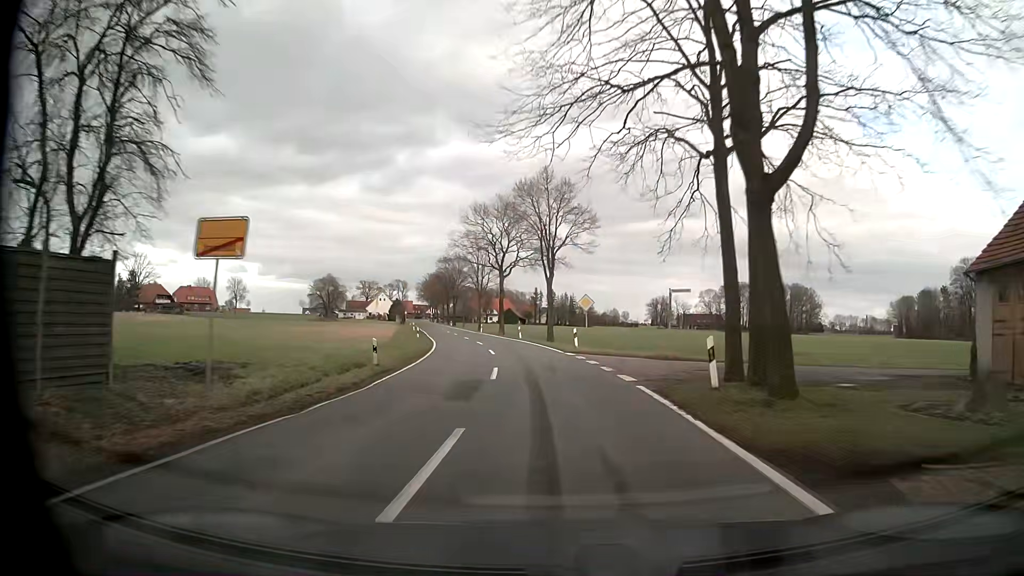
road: tertiary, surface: asphalt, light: Day
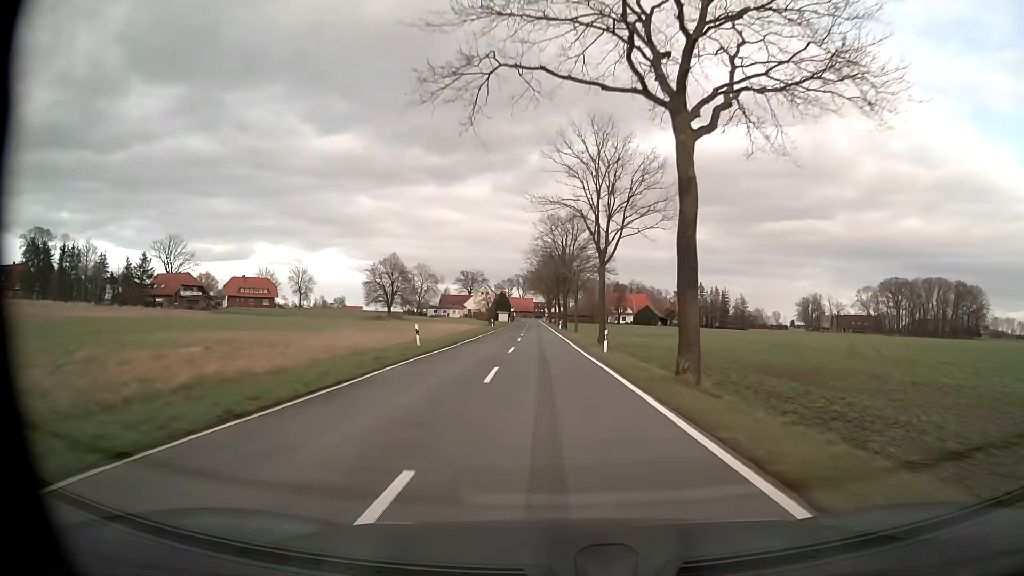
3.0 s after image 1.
(-4.6, +51.2) m; -10°
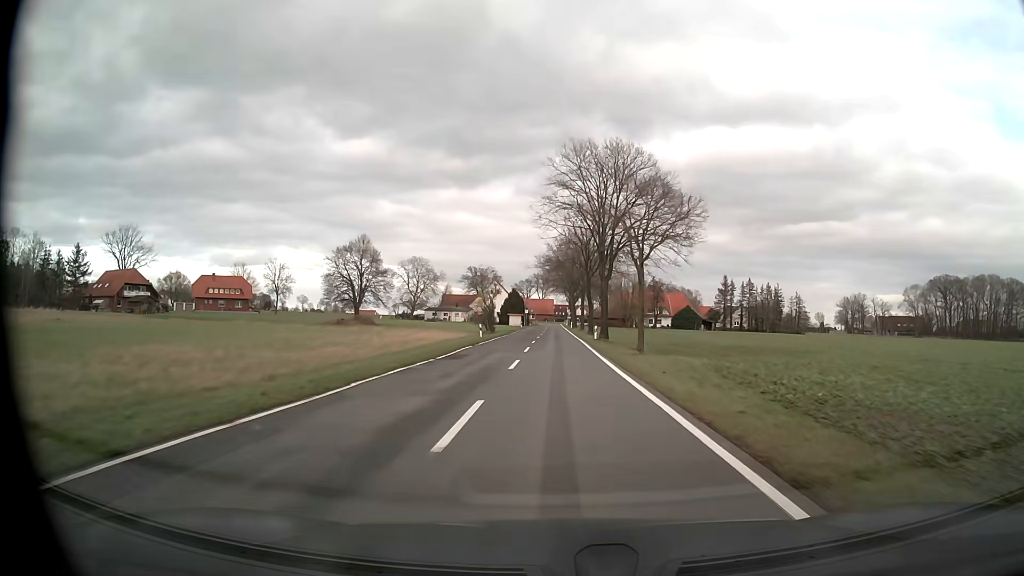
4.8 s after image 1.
(-0.9, +32.2) m; -2°
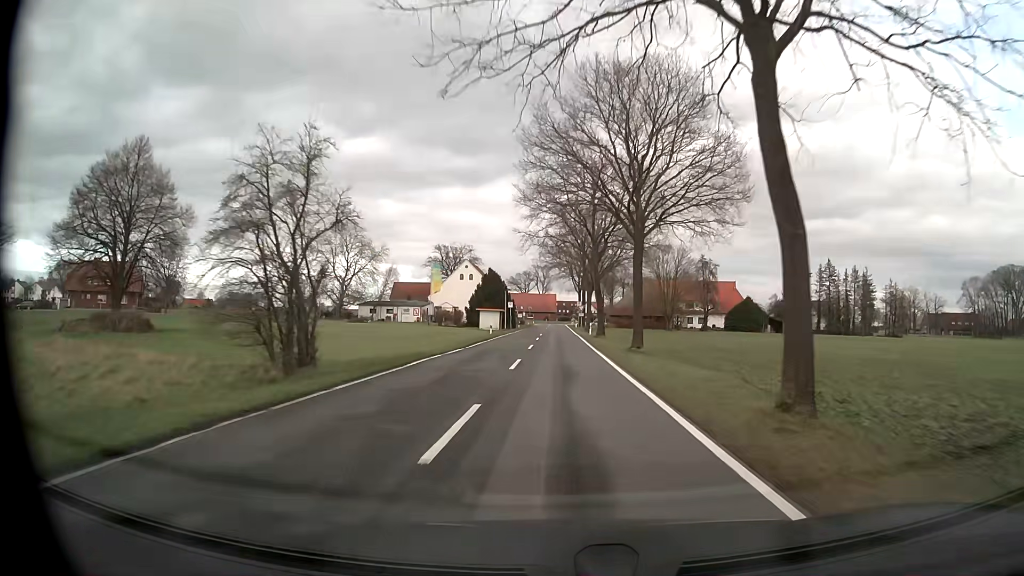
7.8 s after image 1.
(0.0, +53.4) m; 0°
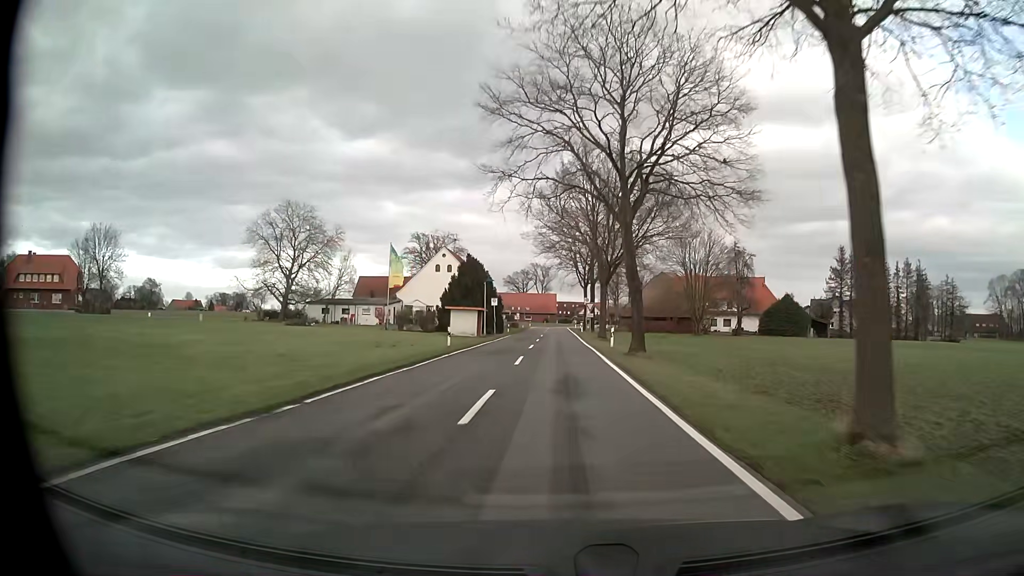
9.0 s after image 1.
(-0.1, +21.0) m; 0°
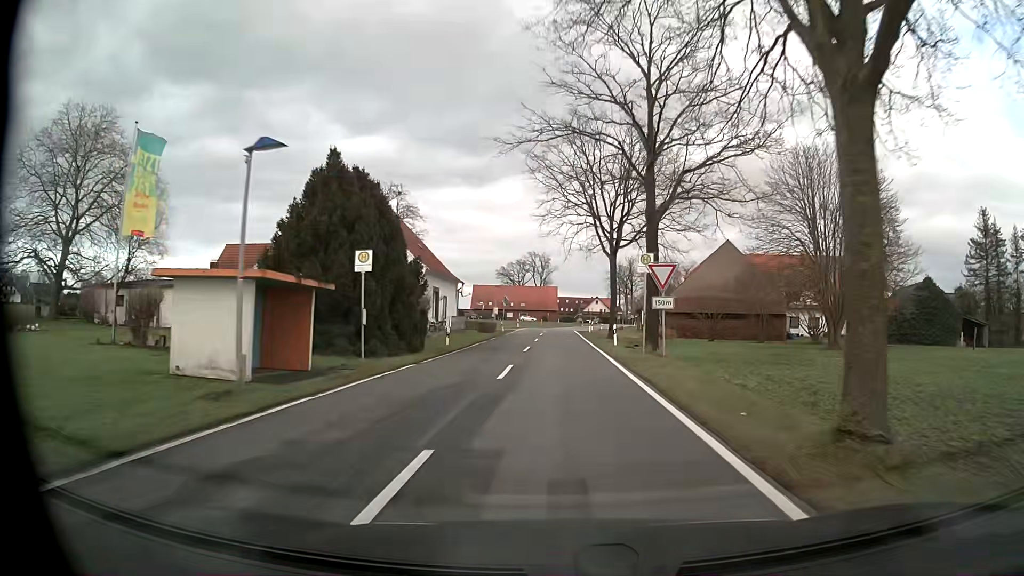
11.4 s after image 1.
(0.0, +40.8) m; 0°
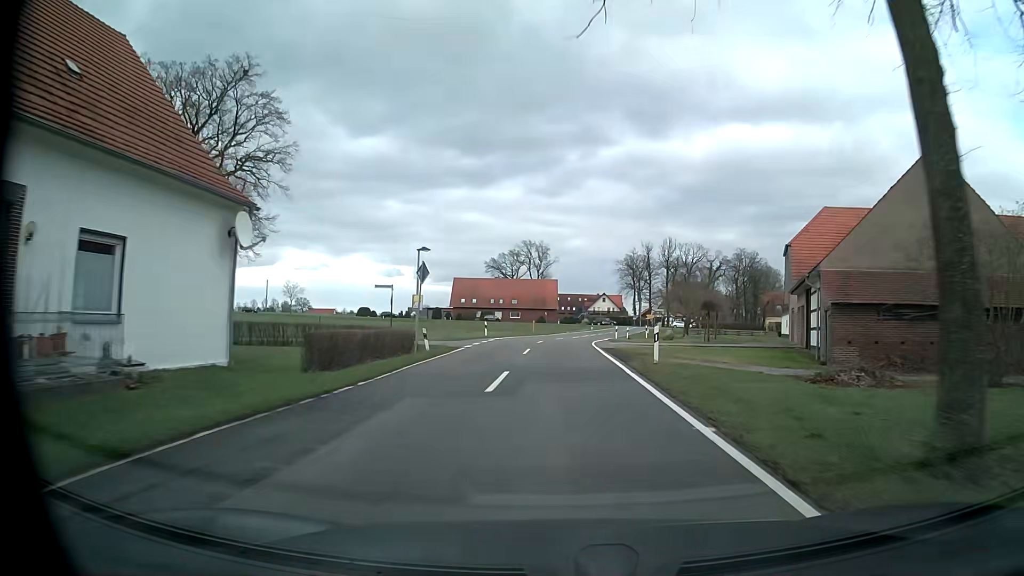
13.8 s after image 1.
(+0.1, +38.1) m; 0°
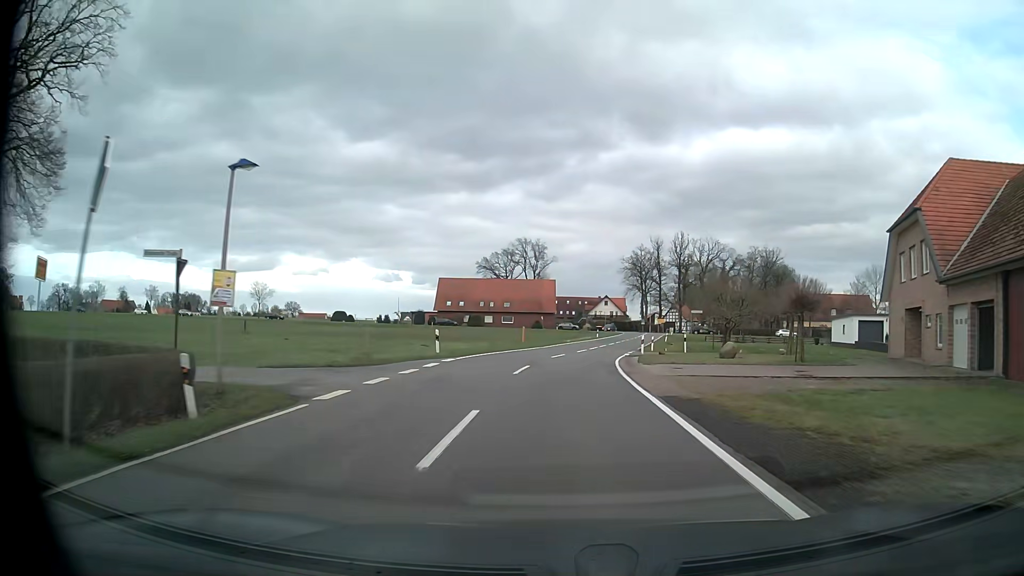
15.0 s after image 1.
(0.0, +18.1) m; 0°
(0, +10) (0, +20) (+1, +30) (+2, +40) (+4, +50) (+6, +60) (+8, +69) (+10, +79) (+12, +89) (+14, +99) m
